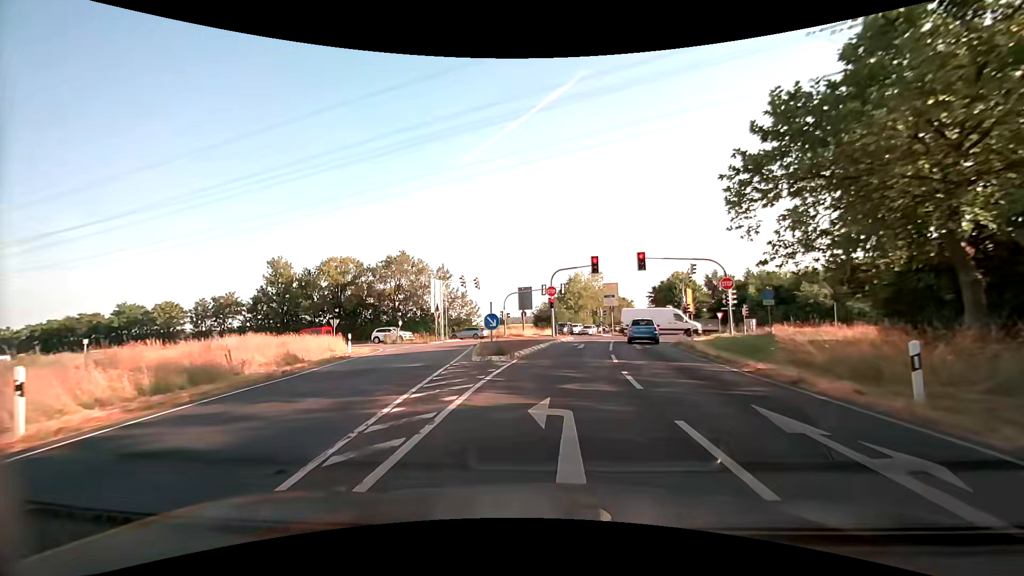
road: secondary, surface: asphalt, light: Day
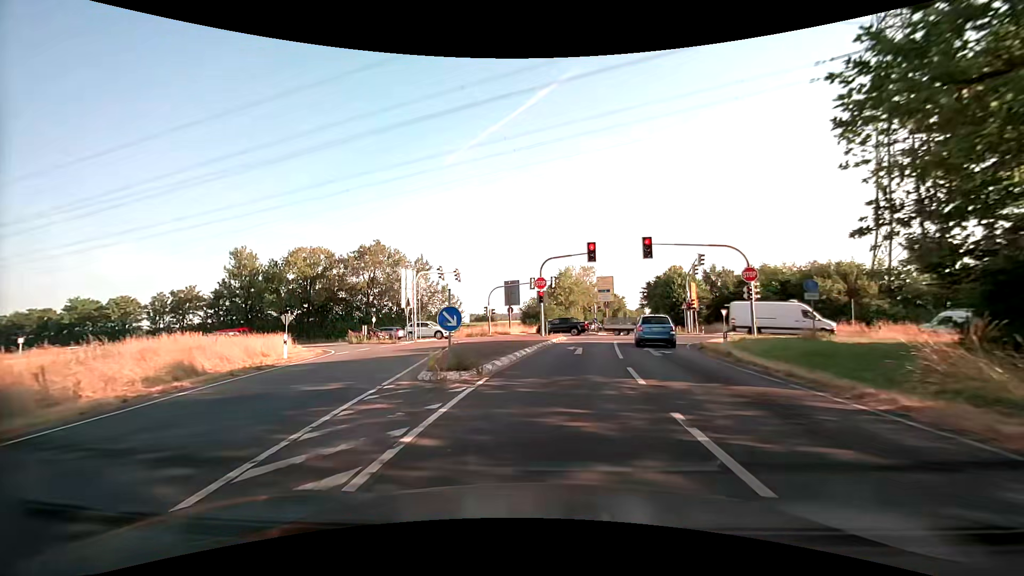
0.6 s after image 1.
(0.0, +5.9) m; +1°
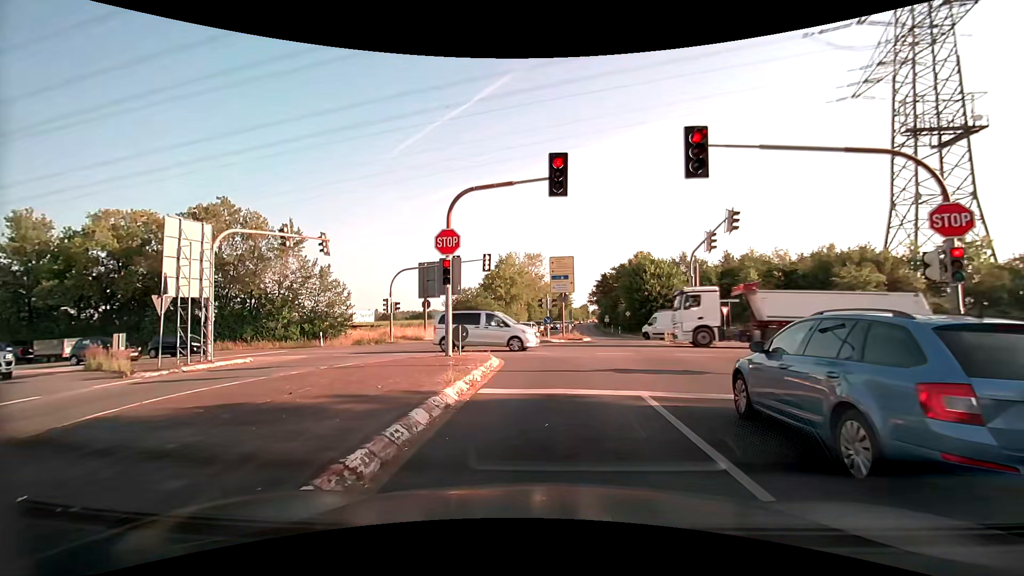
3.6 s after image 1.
(+0.9, +18.2) m; +6°
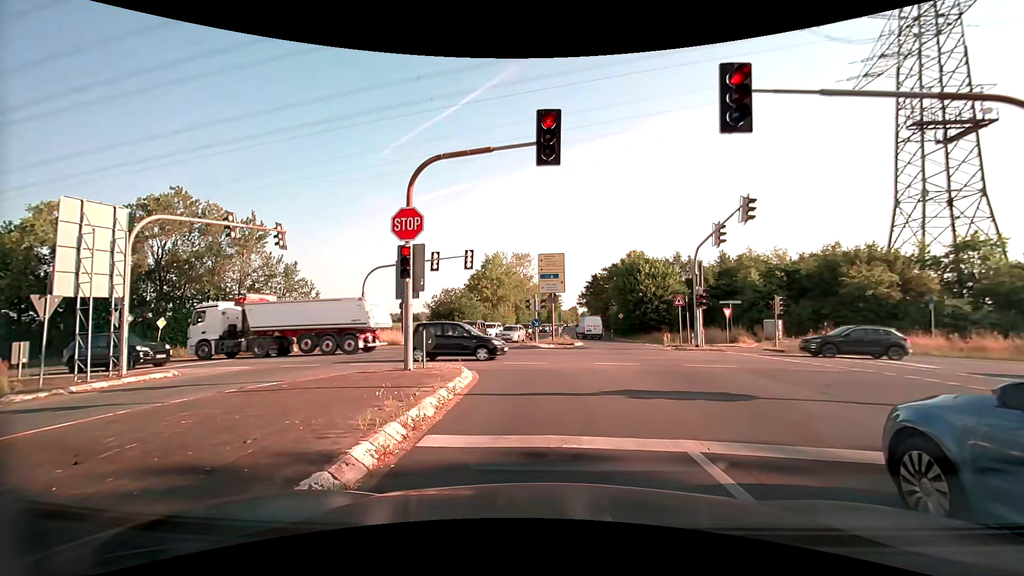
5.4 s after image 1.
(+0.1, +3.4) m; +4°
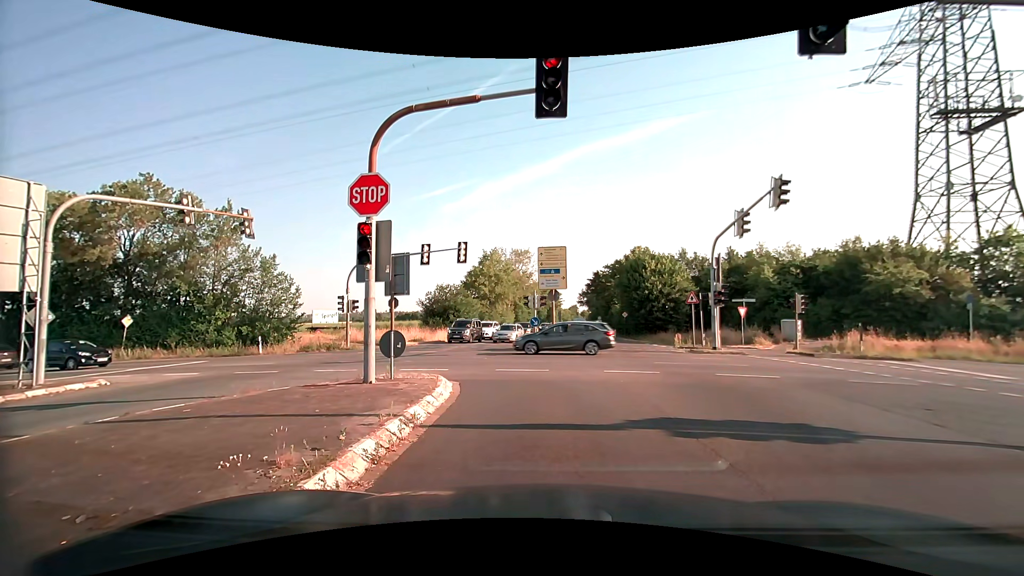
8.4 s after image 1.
(-0.1, +2.8) m; -2°
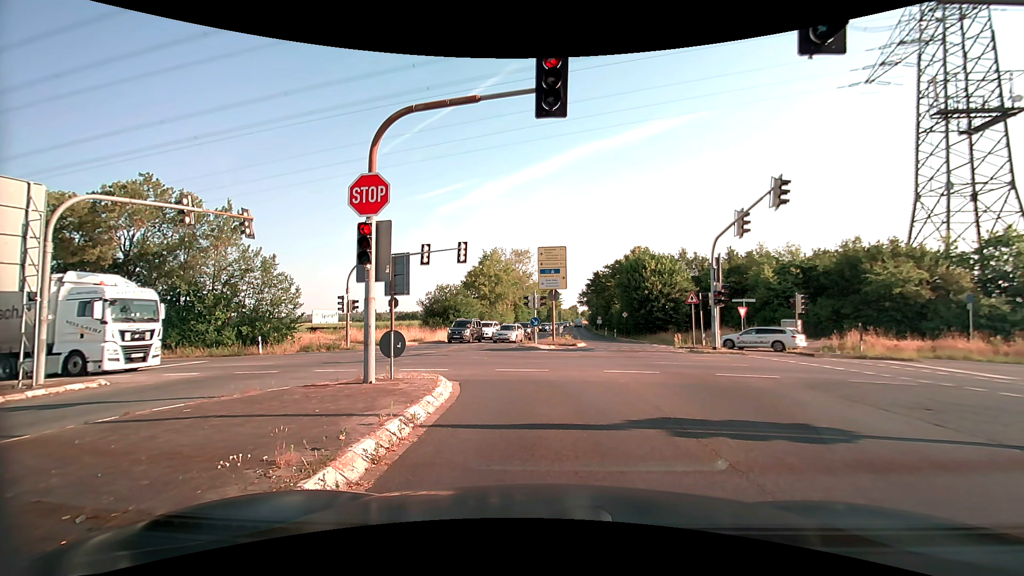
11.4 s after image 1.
(0.0, +0.1) m; 0°
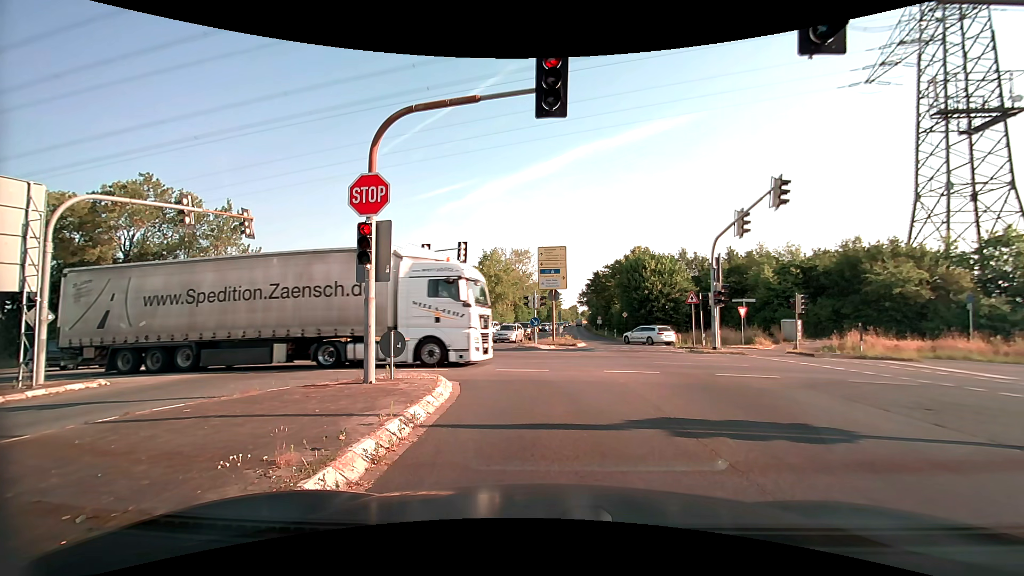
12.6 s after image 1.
(0.0, 0.0) m; 0°
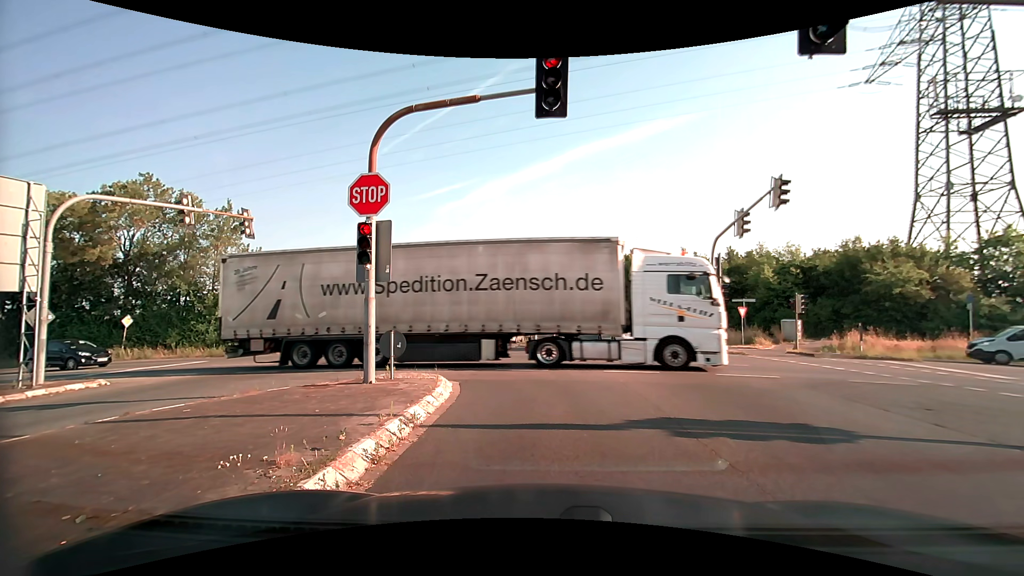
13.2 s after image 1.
(0.0, 0.0) m; 0°
